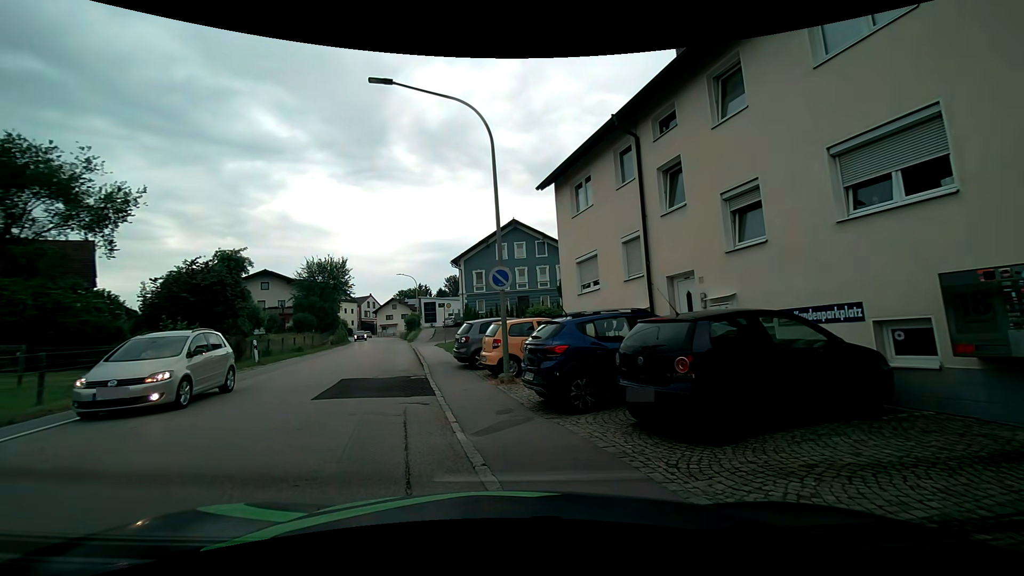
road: secondary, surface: asphalt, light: Day
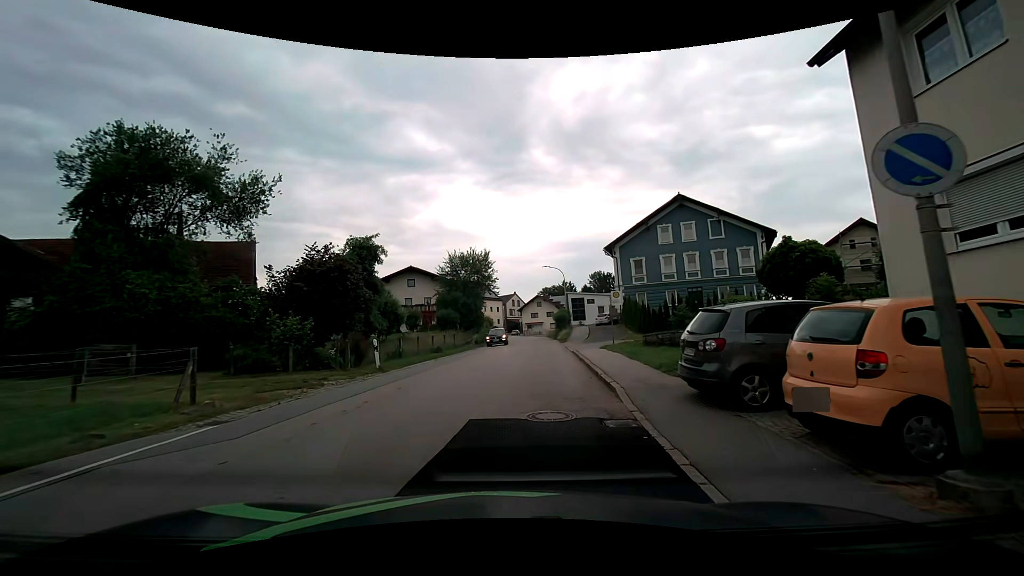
(-2.4, +8.2) m; -20°
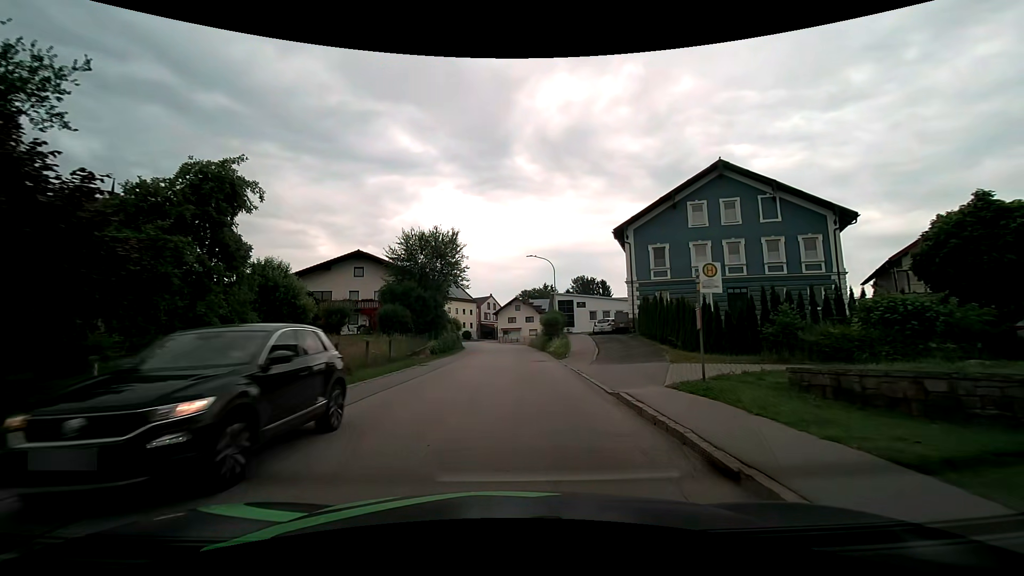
(+0.1, +14.5) m; +2°
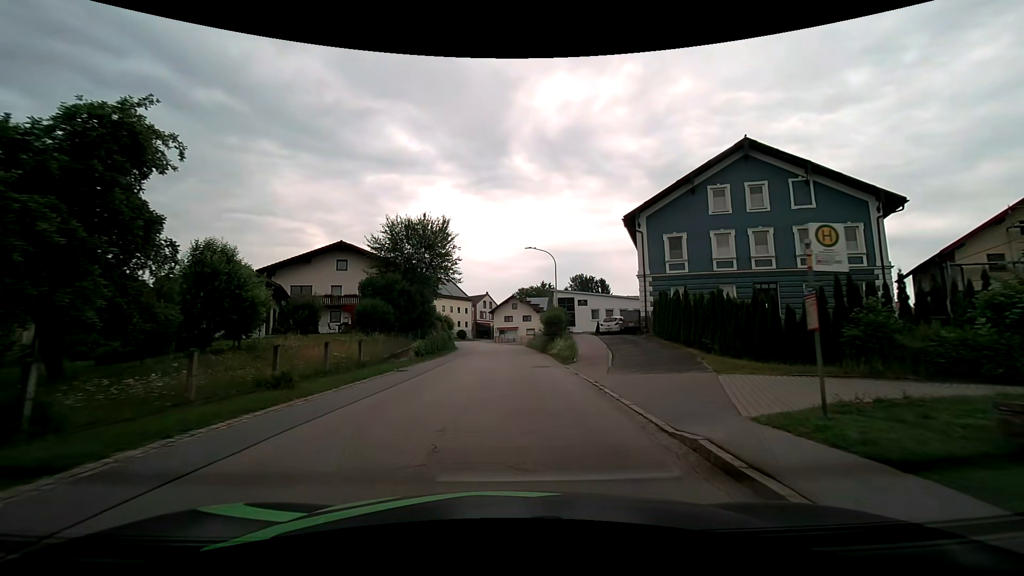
(0.0, +4.5) m; +1°
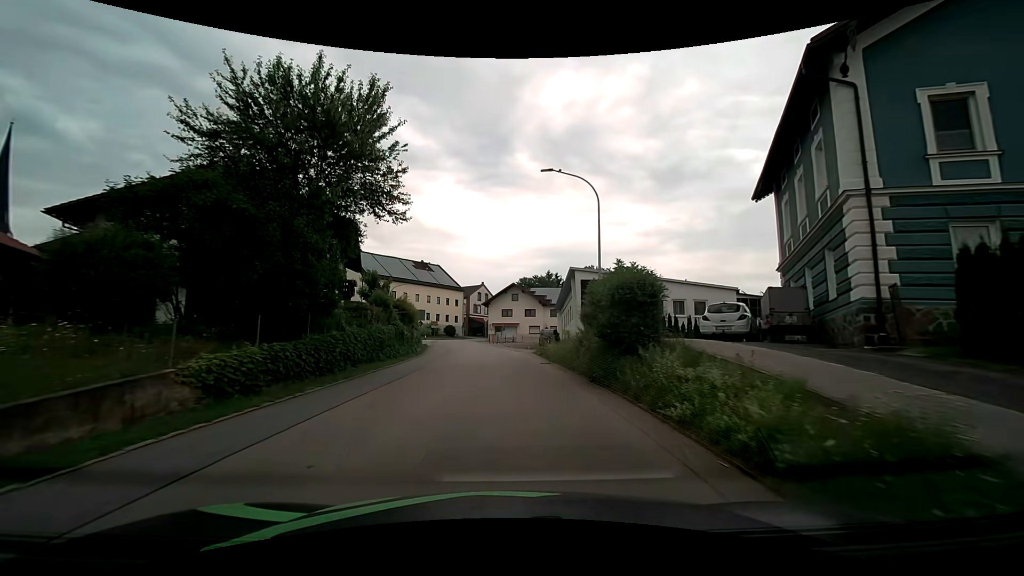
(+0.1, +21.3) m; 0°
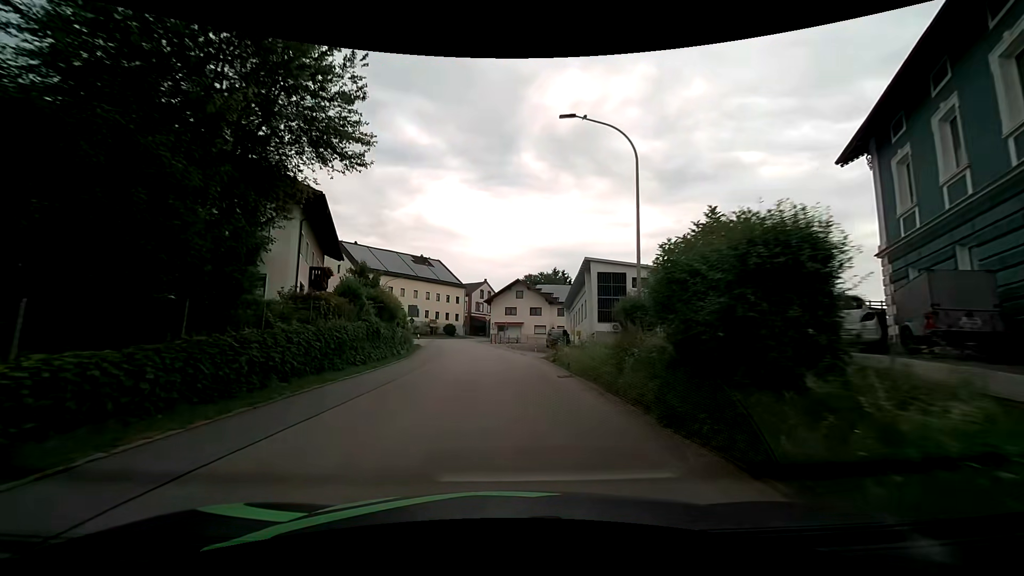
(0.0, +6.0) m; -1°
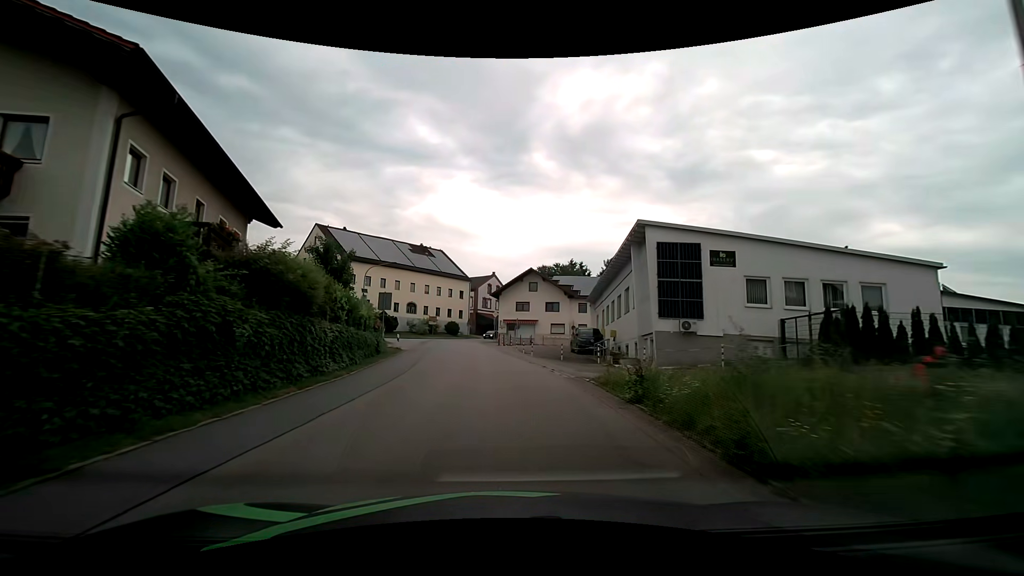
(-0.1, +12.4) m; -1°
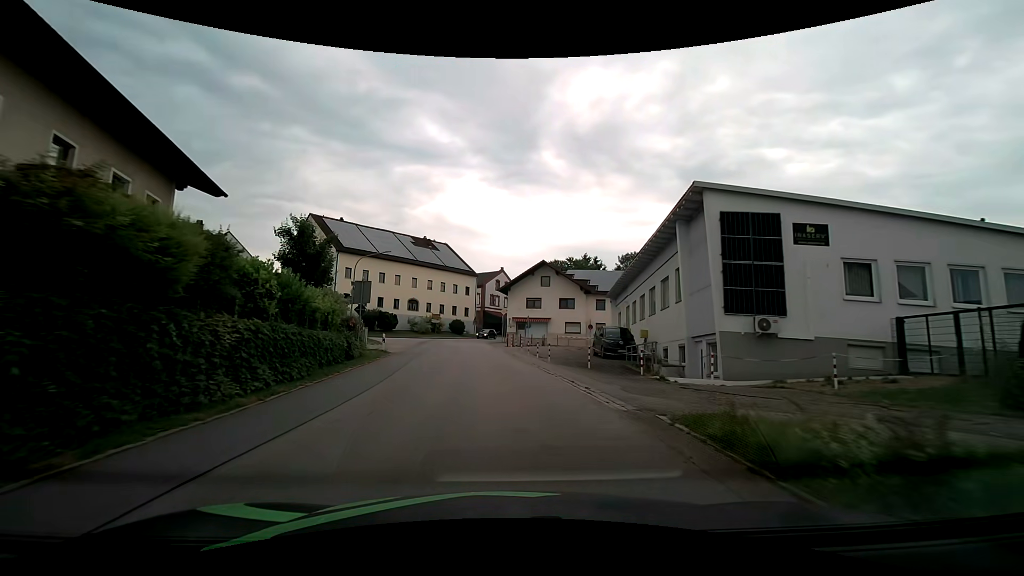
(0.0, +6.2) m; -1°
(0, +10) (-1, +20) (-1, +30) (-2, +40) (-3, +50) (-10, +57) (-20, +58) (-30, +58) (-40, +58) (-49, +61) m
